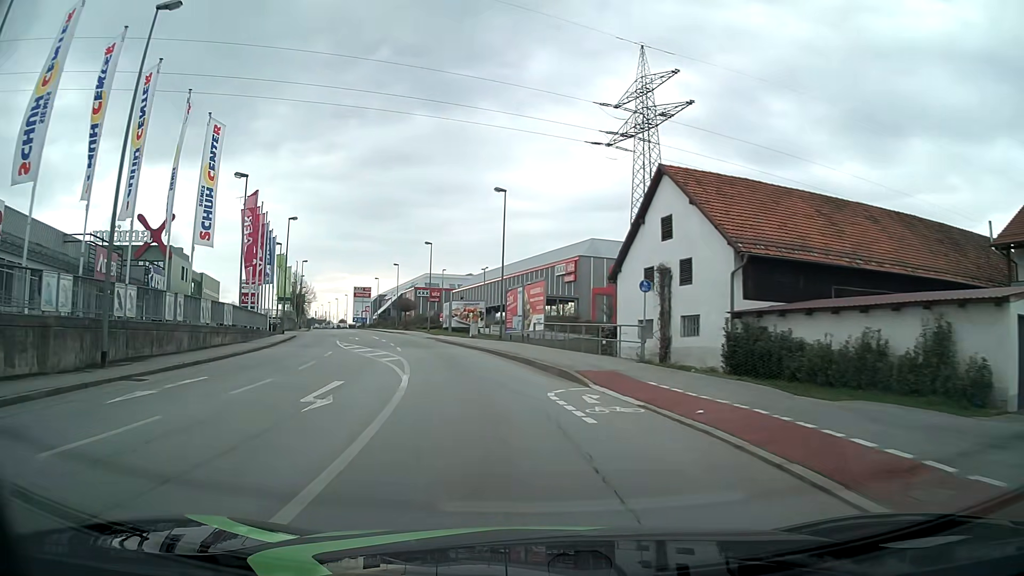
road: tertiary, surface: asphalt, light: Day
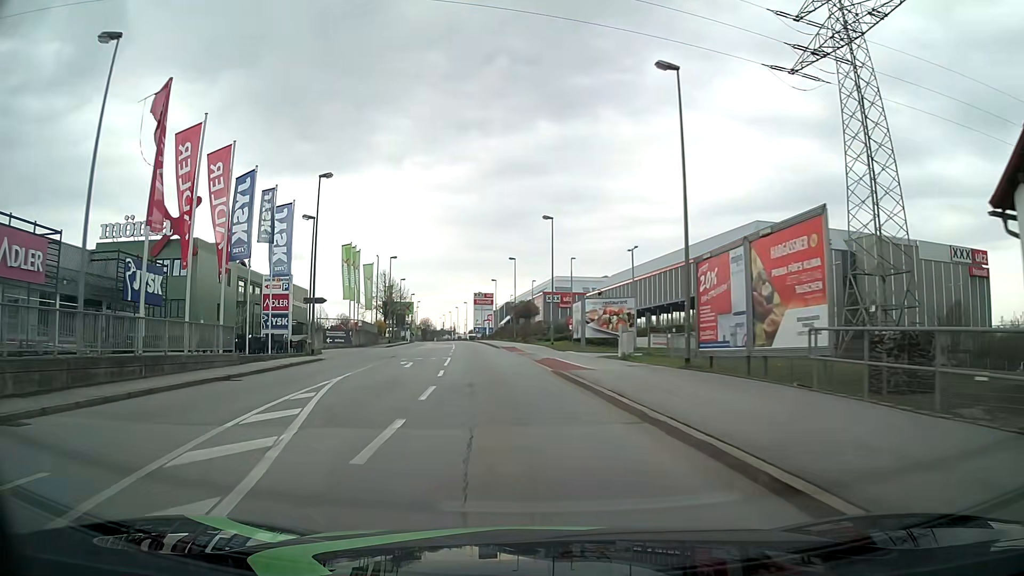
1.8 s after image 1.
(-2.4, +22.6) m; -12°
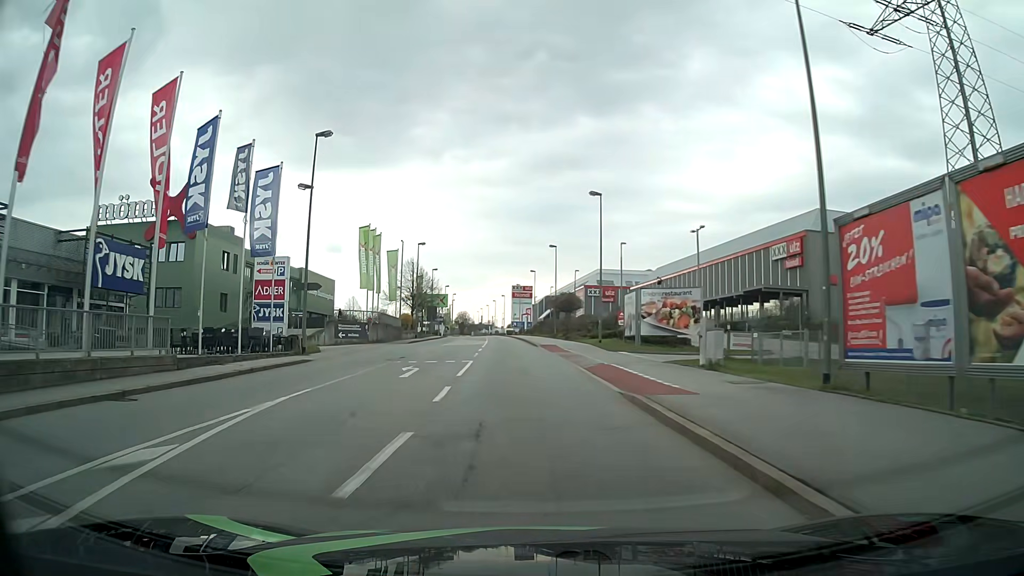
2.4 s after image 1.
(-0.2, +7.6) m; -3°
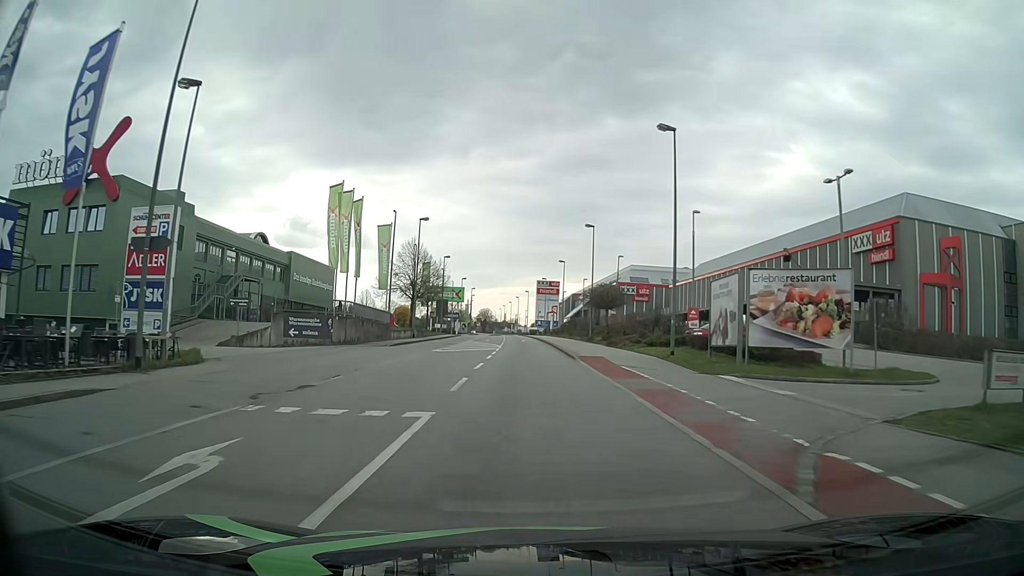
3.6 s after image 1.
(-0.4, +15.2) m; -2°
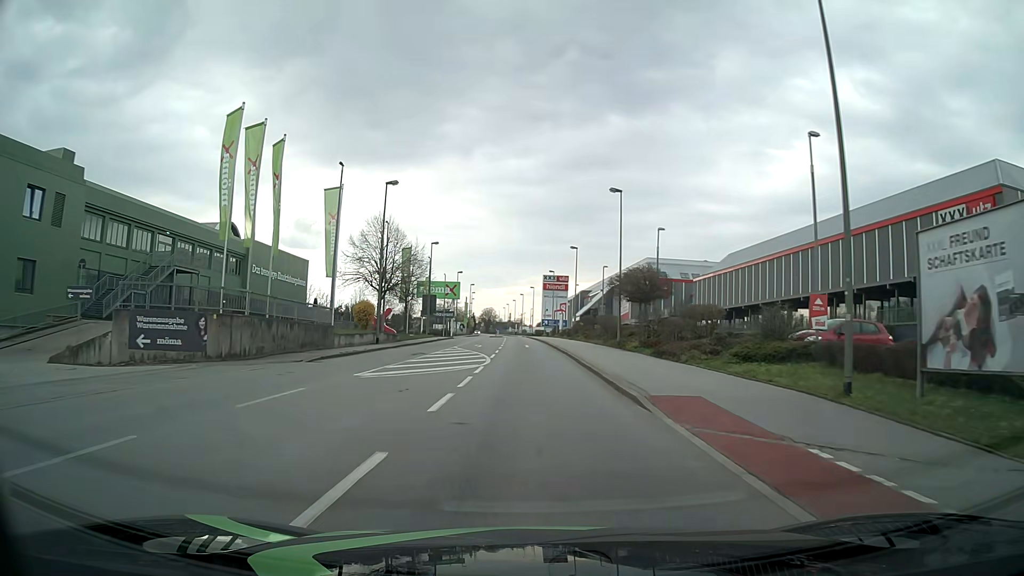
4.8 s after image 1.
(+0.1, +15.3) m; 0°
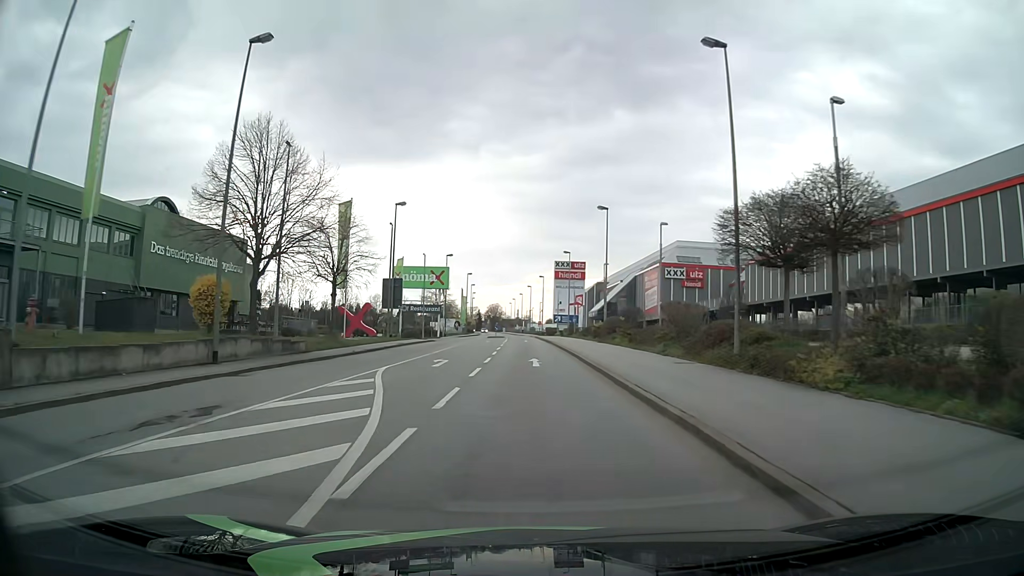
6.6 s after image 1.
(-0.2, +23.0) m; 0°
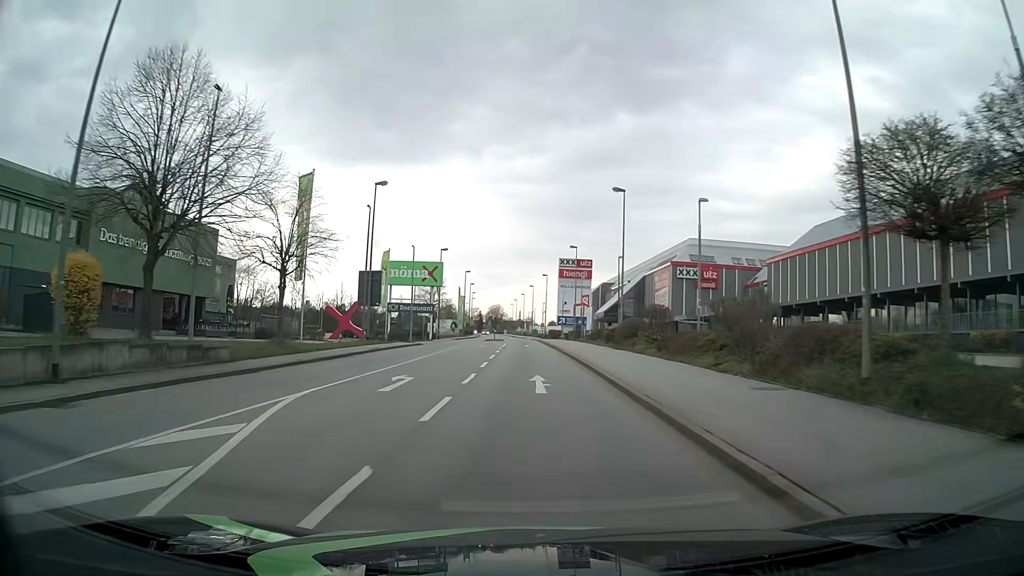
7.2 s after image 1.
(-0.1, +7.7) m; -1°
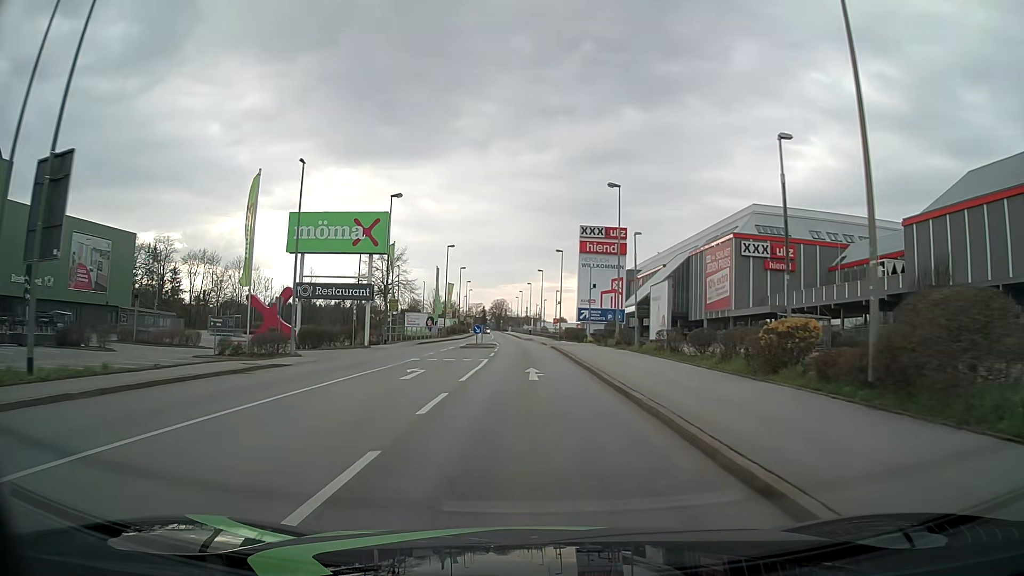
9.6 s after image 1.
(+0.1, +30.7) m; 0°
(0, +10) (0, +20) (0, +30) (0, +40) (-1, +50) (-2, +60) (-2, +70) (-3, +80) (-4, +90) (-4, +100) m
